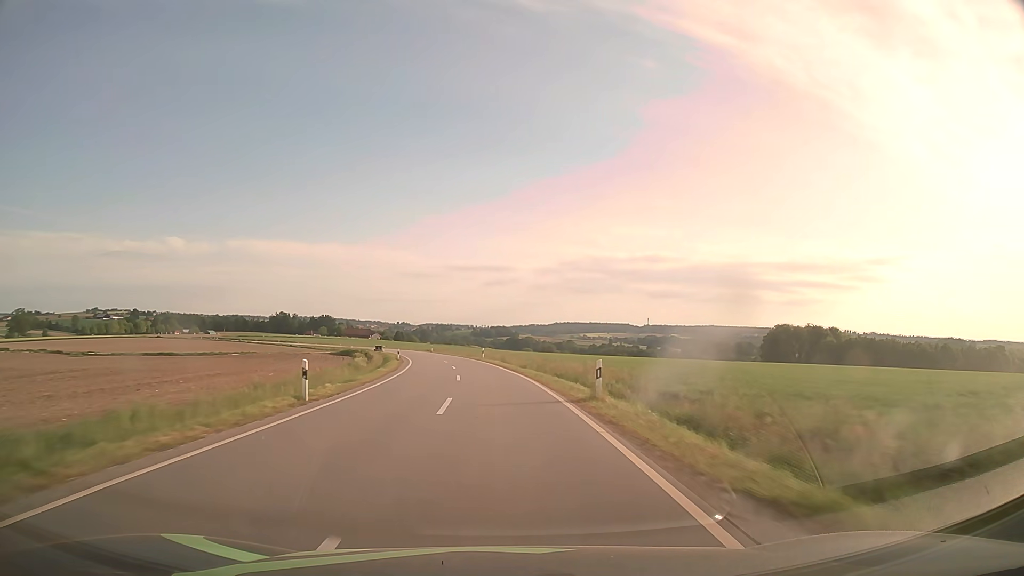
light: Day
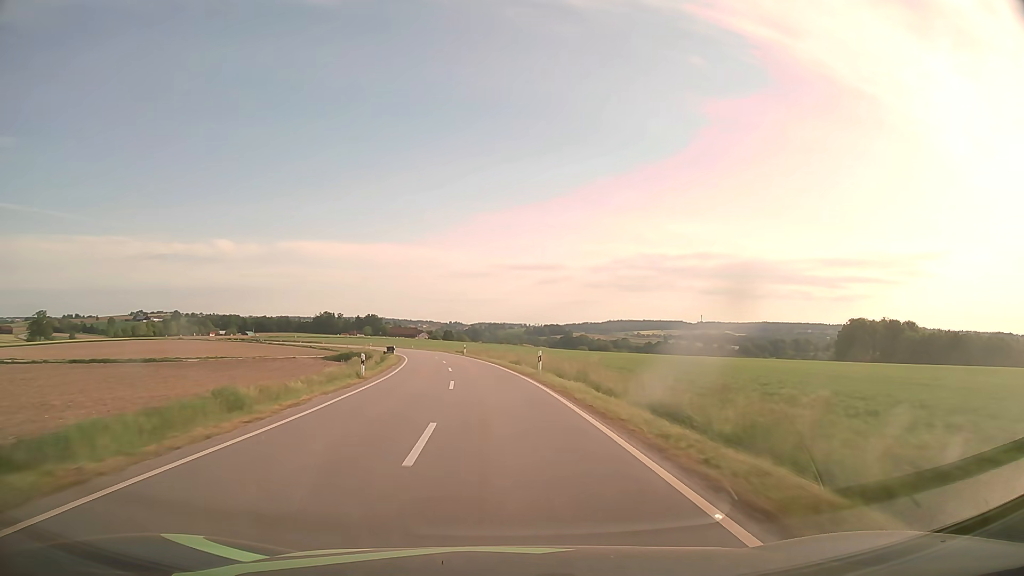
(-1.1, +29.8) m; -4°
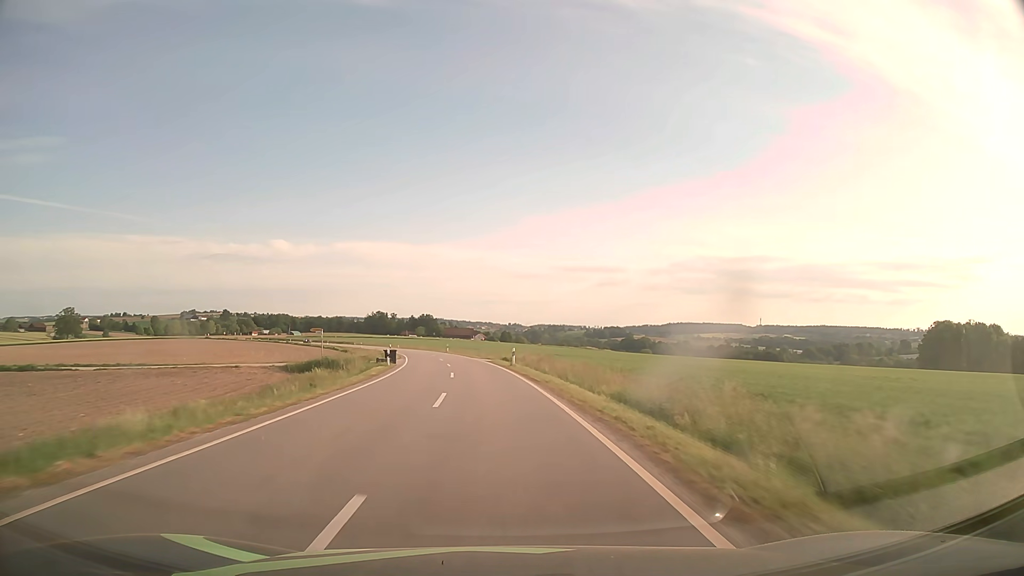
(-1.3, +29.9) m; -5°
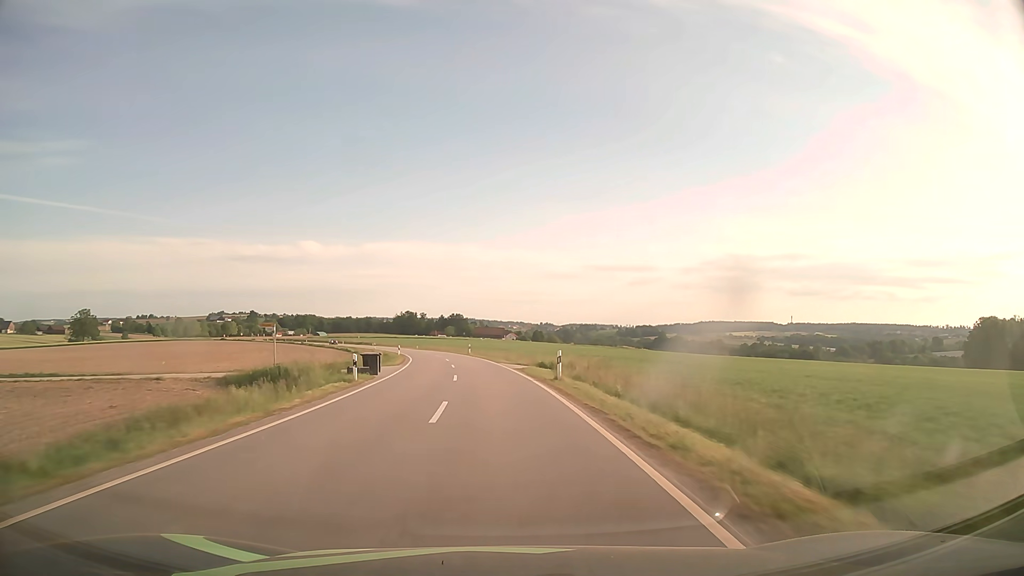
(-0.3, +15.0) m; -3°
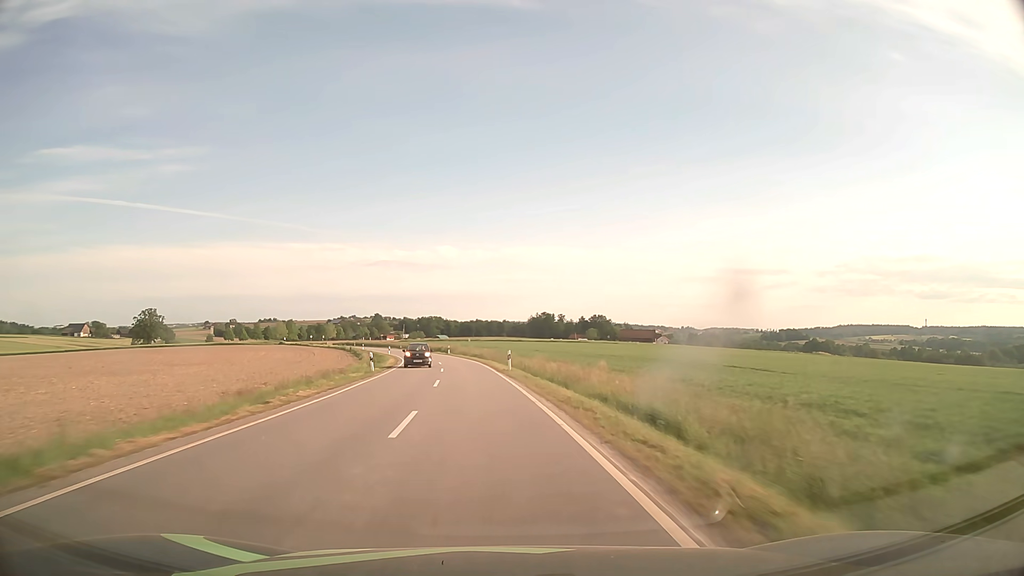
(-7.6, +74.4) m; -12°
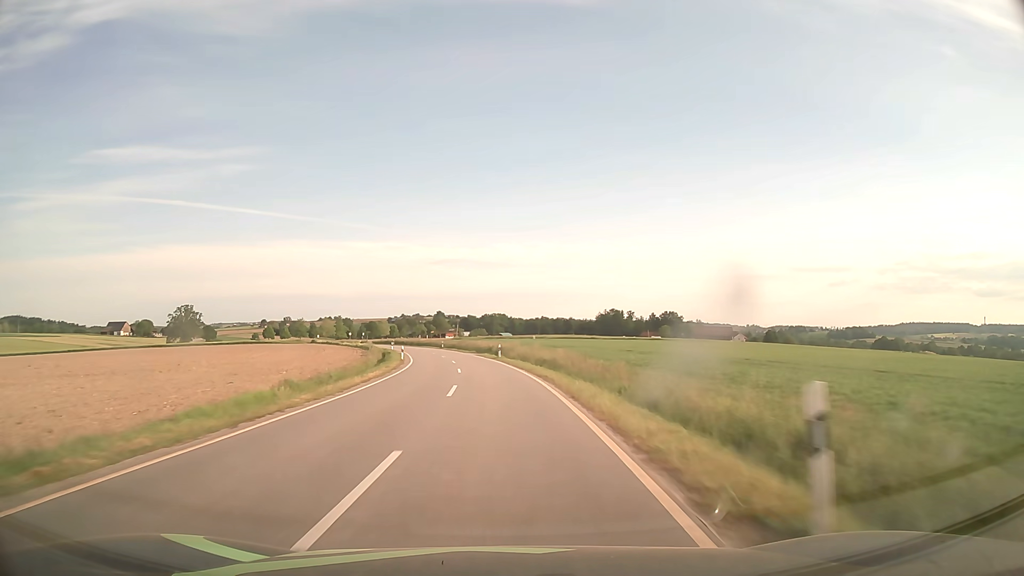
(-1.6, +29.9) m; -6°
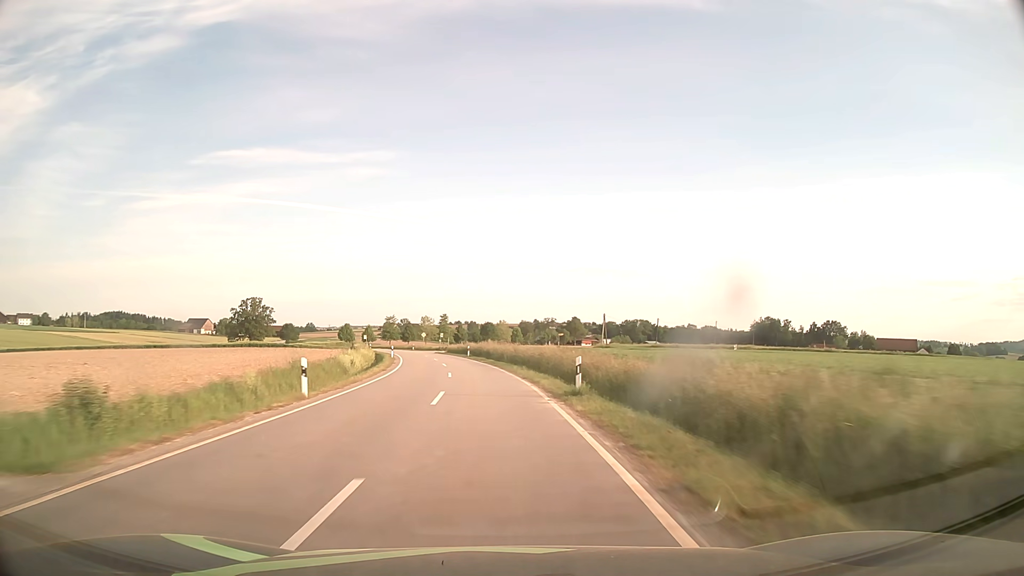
(-7.1, +74.4) m; -11°
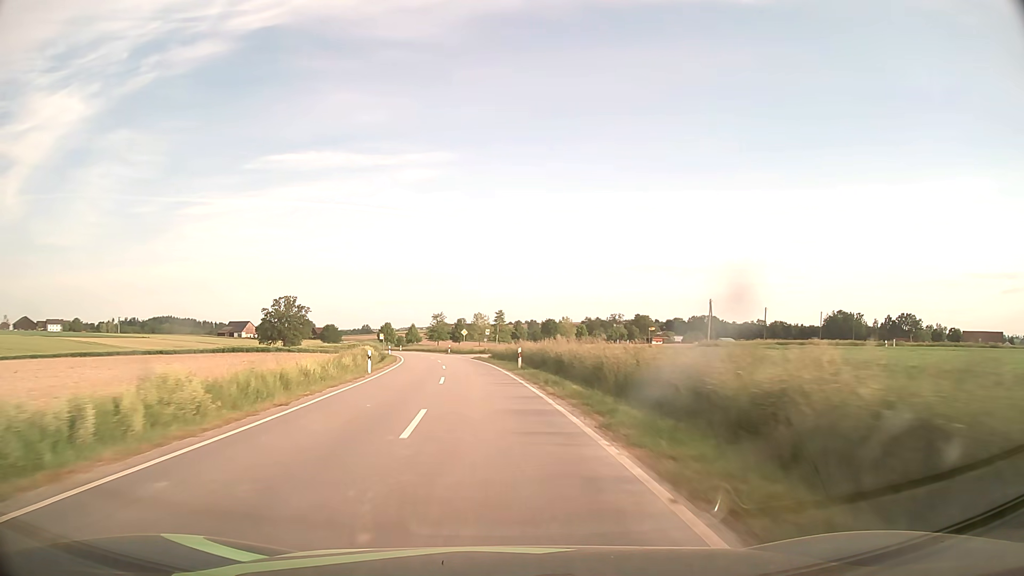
(-1.2, +29.9) m; -5°
(0, +10) (-1, +20) (-1, +30) (-2, +40) (-4, +50) (-5, +60) (-7, +70) (-9, +79) (-12, +89) (-14, +99) m
